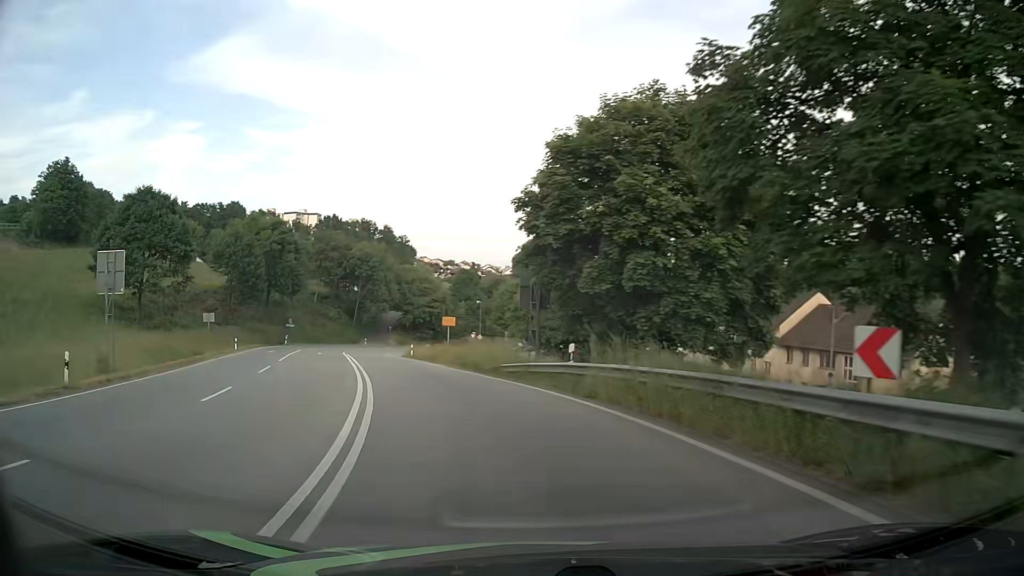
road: primary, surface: asphalt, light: Day
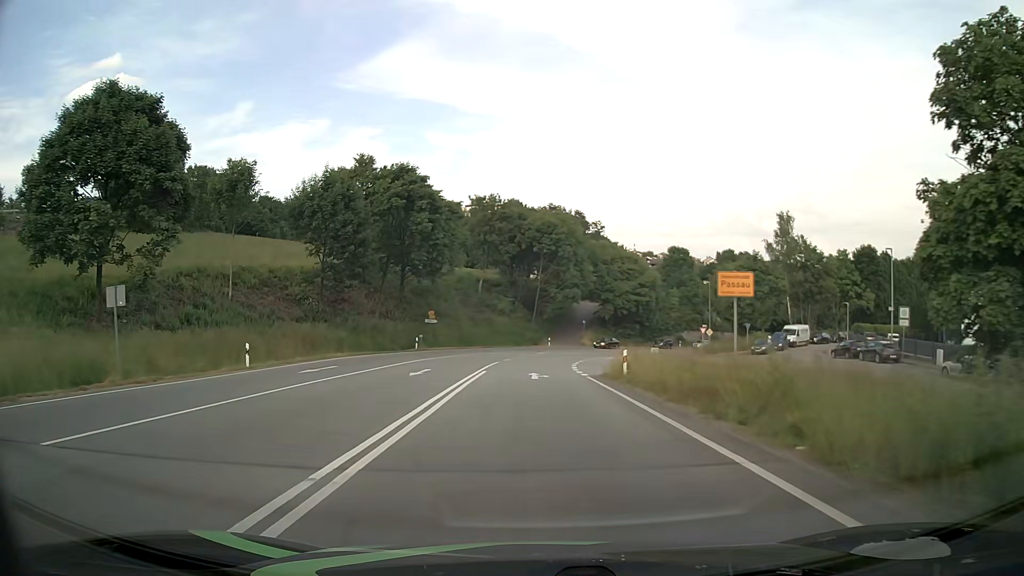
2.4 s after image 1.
(-5.8, +29.9) m; -17°
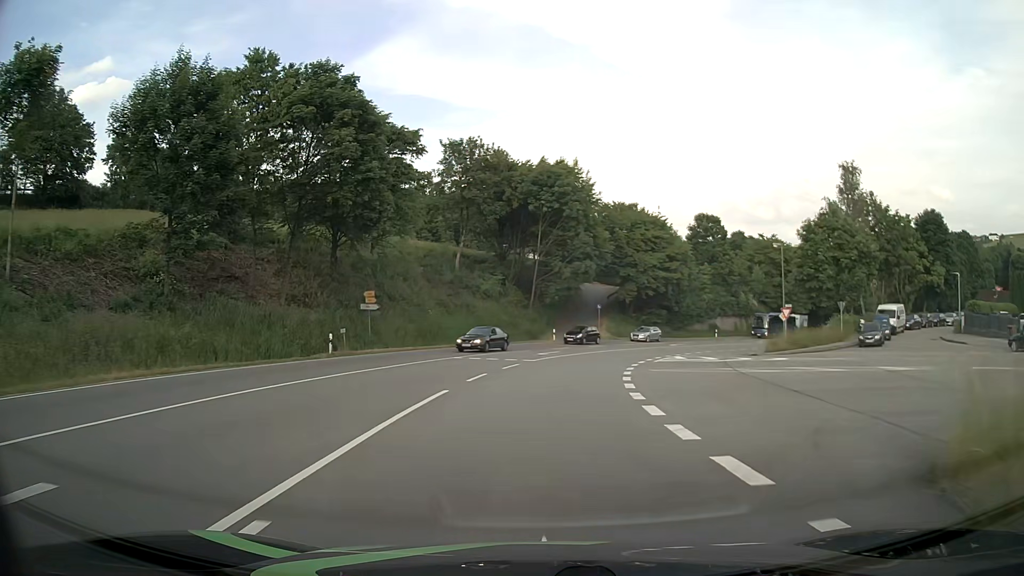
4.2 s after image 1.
(-0.2, +23.2) m; 0°
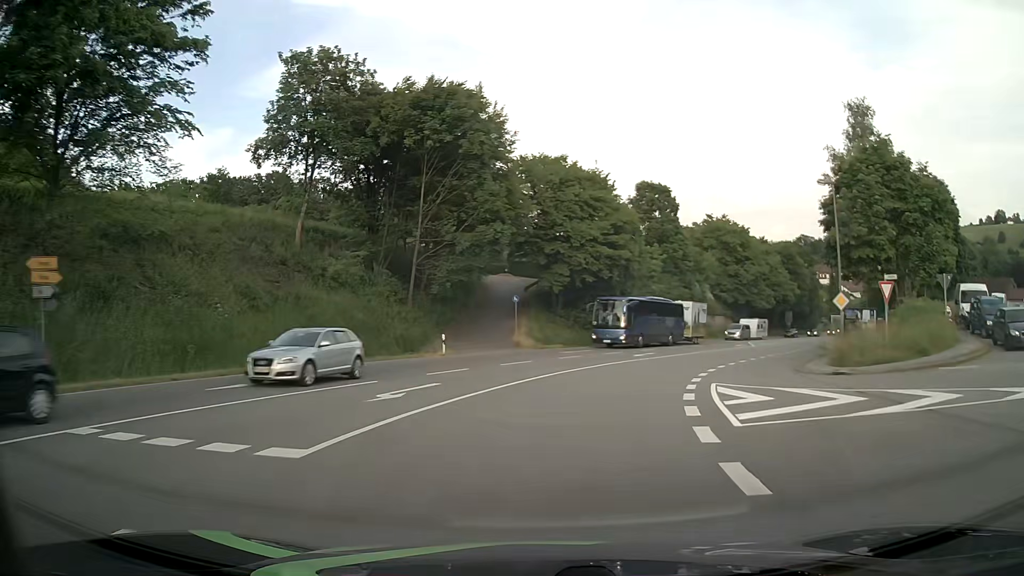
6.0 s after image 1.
(+1.2, +23.0) m; +8°
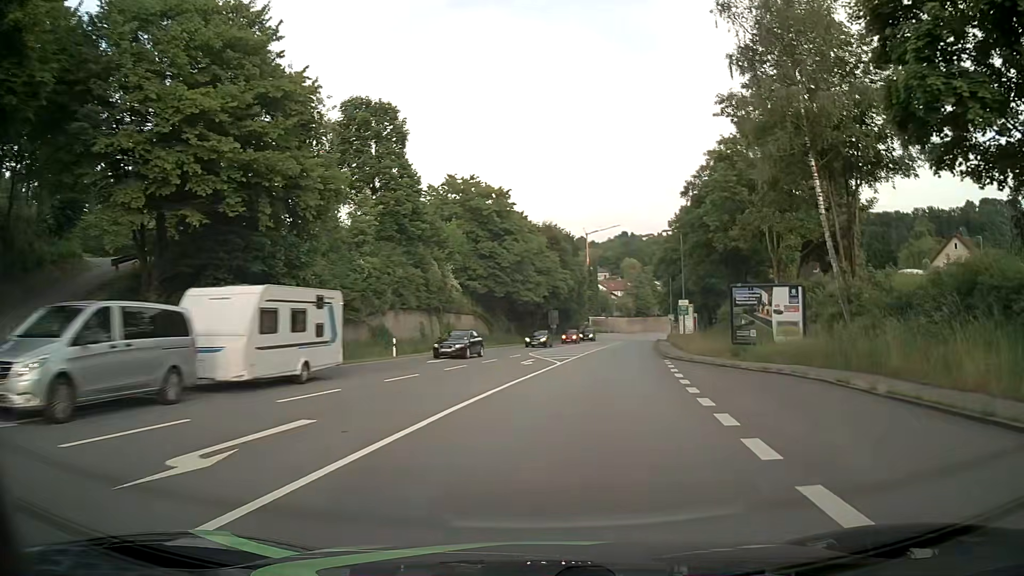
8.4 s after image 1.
(+5.7, +29.4) m; +23°
(0, +10) (+2, +20) (+3, +30) (+4, +40) (+6, +50) (+8, +59) (+9, +69) (+11, +79) (+13, +89) (+15, +99) m
